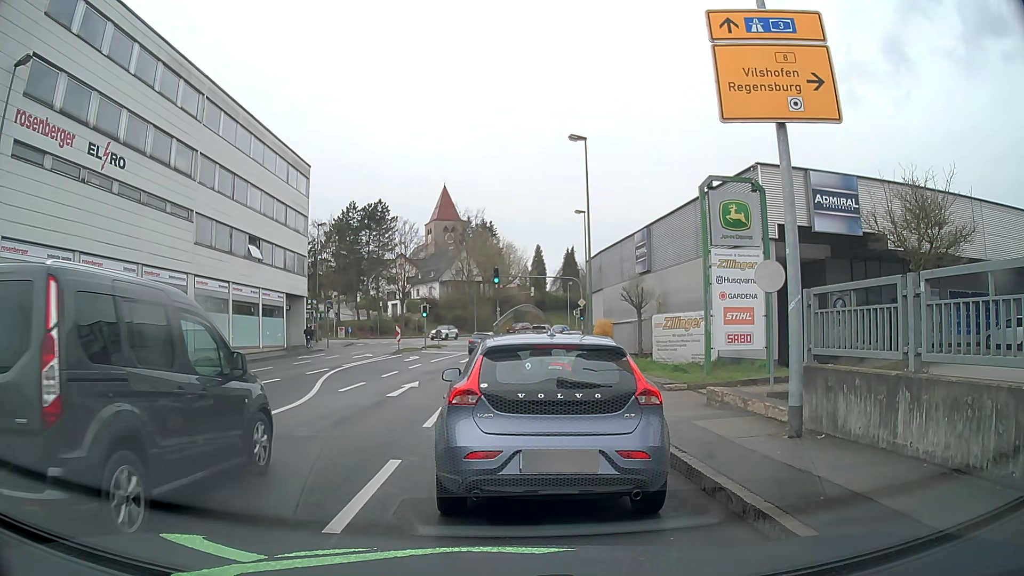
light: Day
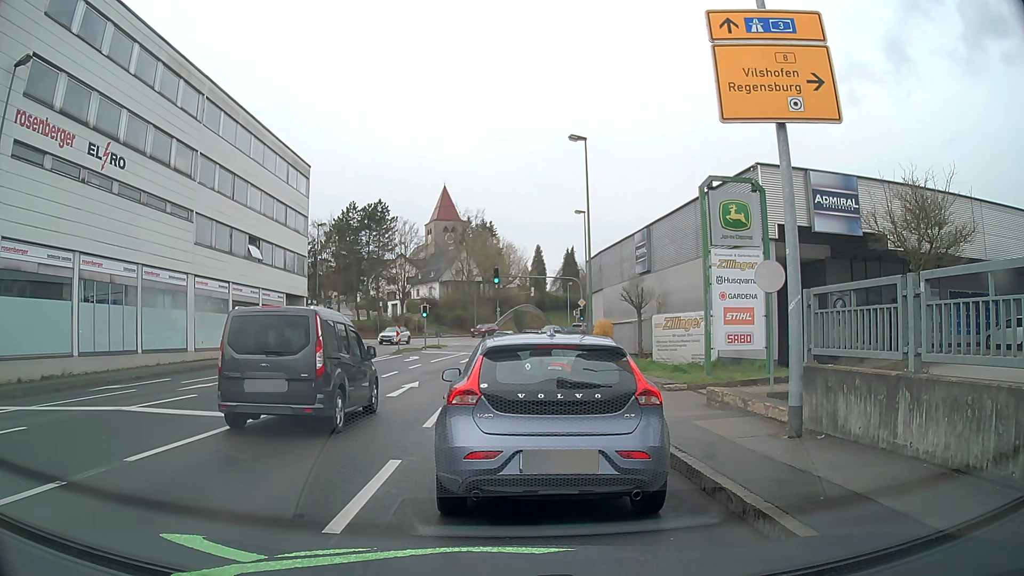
(0.0, 0.0) m; 0°
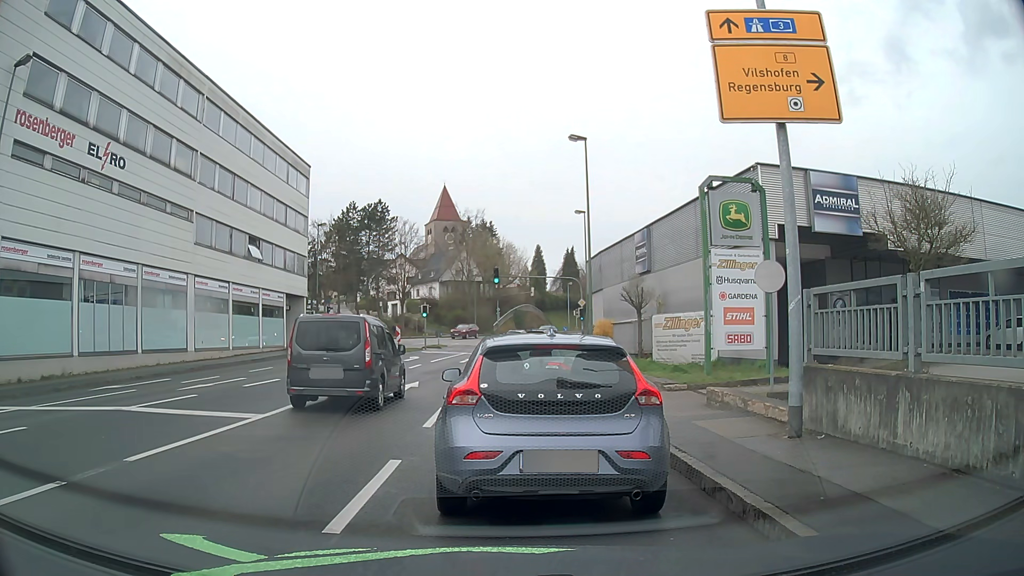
(0.0, 0.0) m; 0°
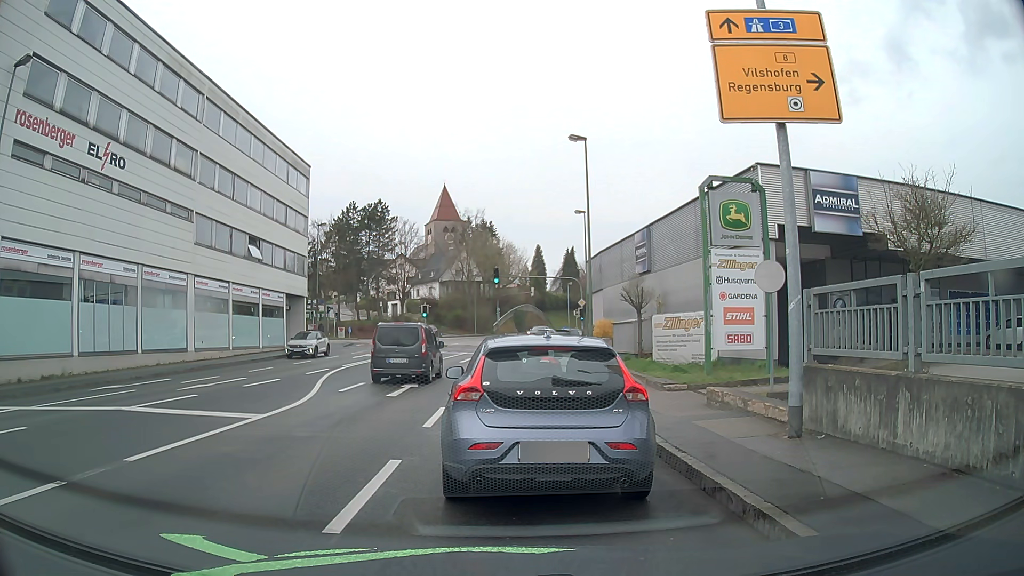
(0.0, 0.0) m; 0°
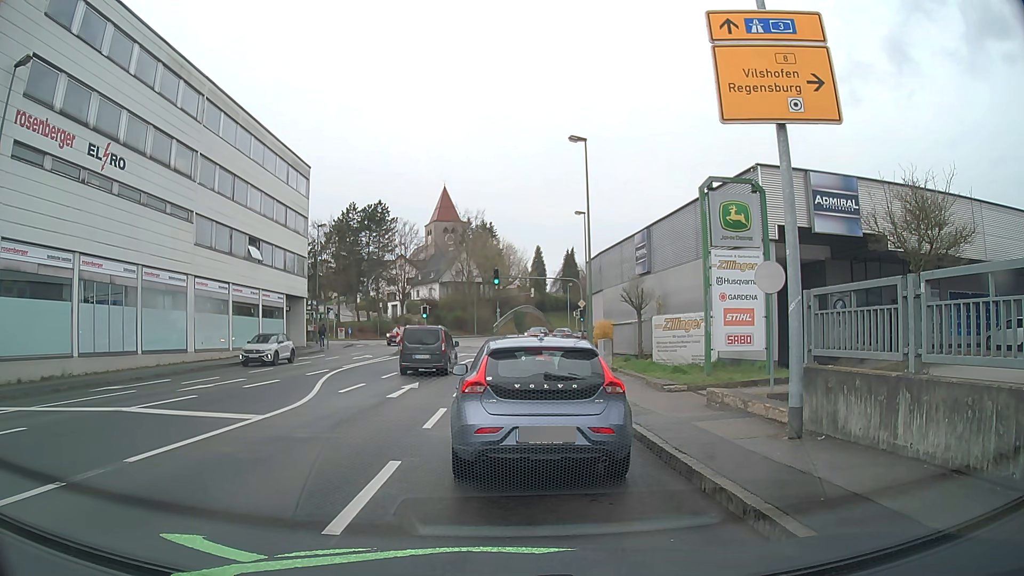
(0.0, 0.0) m; 0°
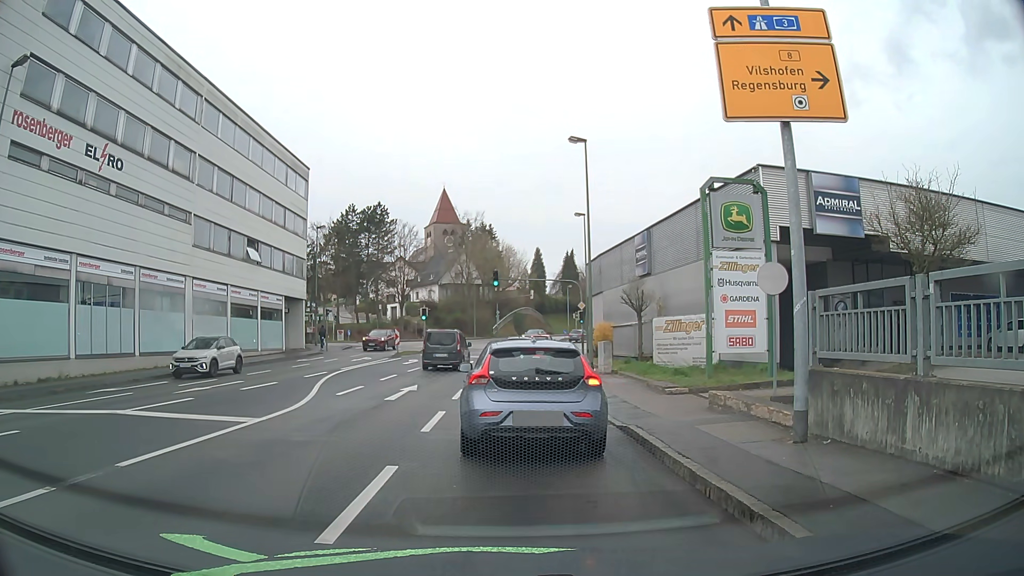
(0.0, +0.2) m; 0°
